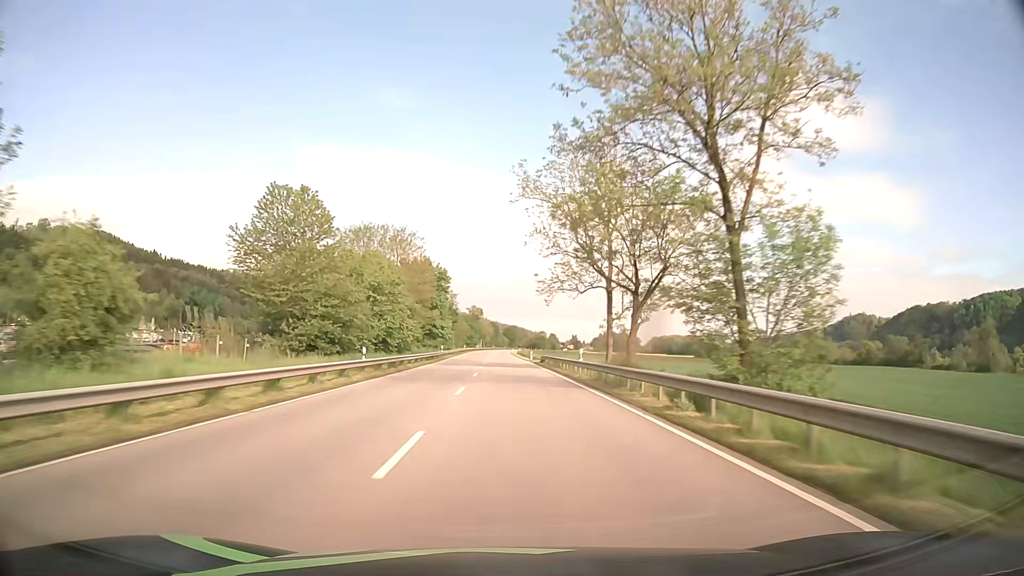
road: primary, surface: asphalt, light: Day
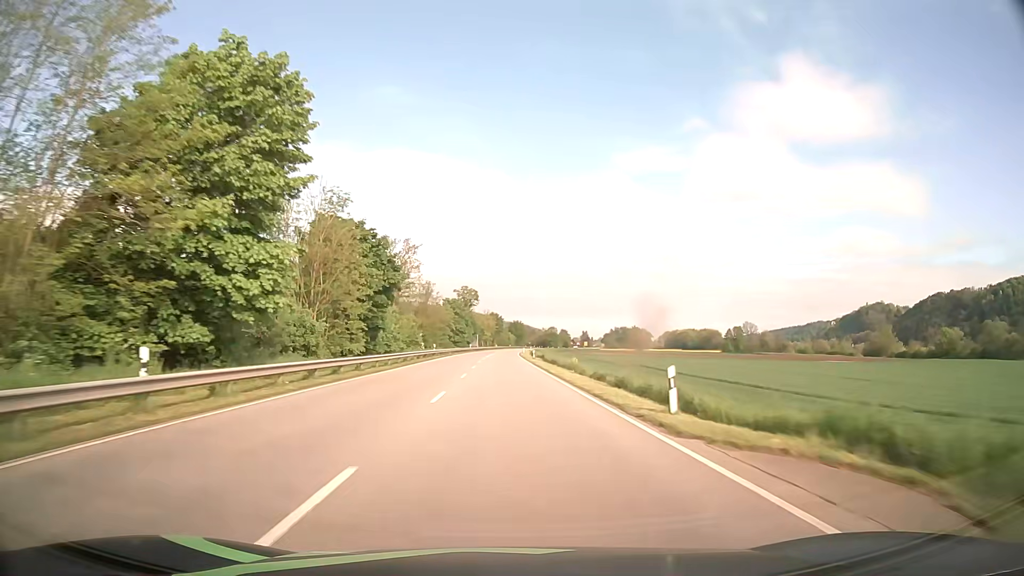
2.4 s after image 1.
(-0.4, +63.3) m; 0°
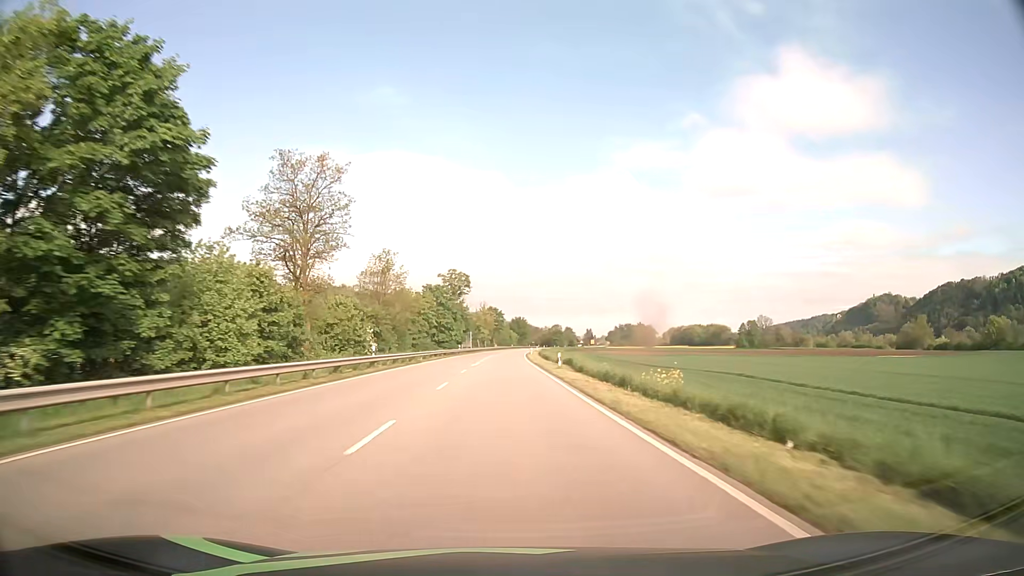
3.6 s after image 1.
(-0.1, +31.7) m; 0°
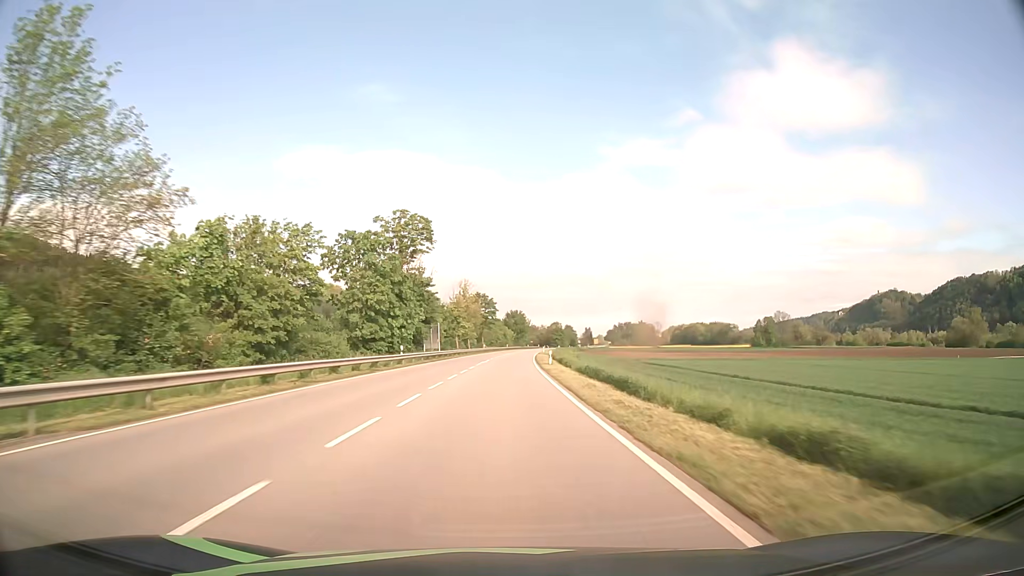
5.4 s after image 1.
(+0.2, +47.5) m; +1°
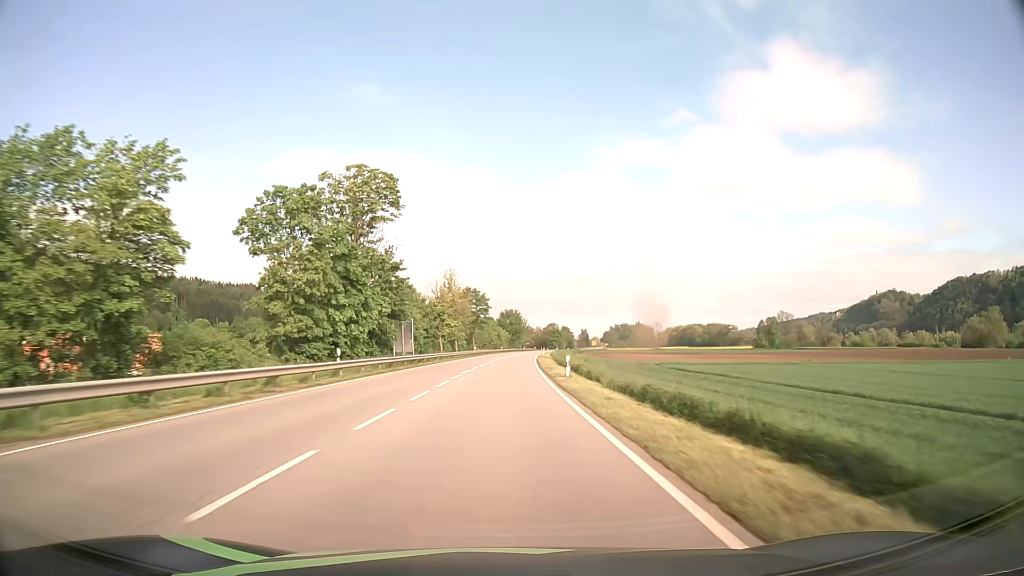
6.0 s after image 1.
(+0.1, +15.8) m; +1°
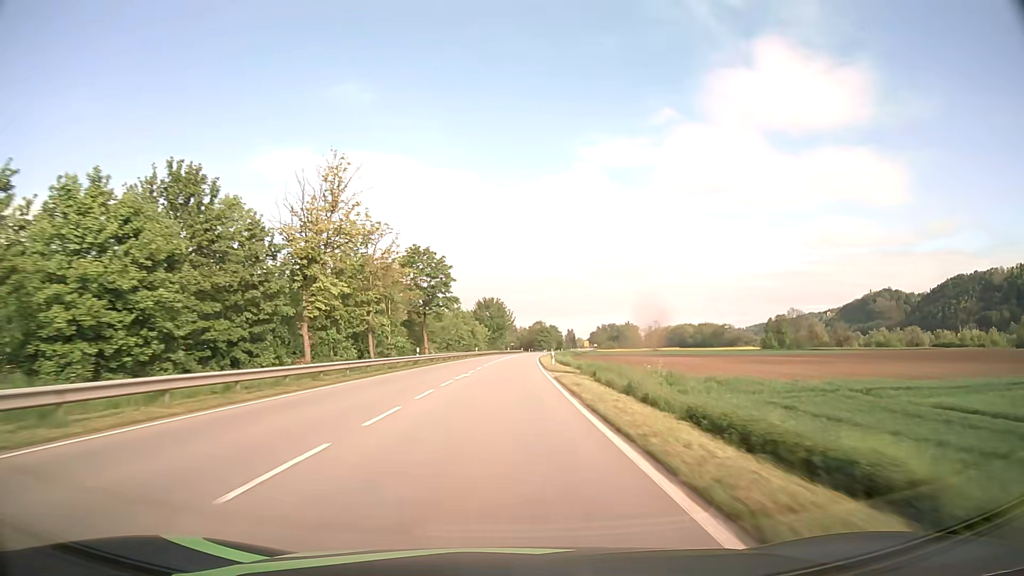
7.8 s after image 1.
(+0.6, +47.5) m; +1°
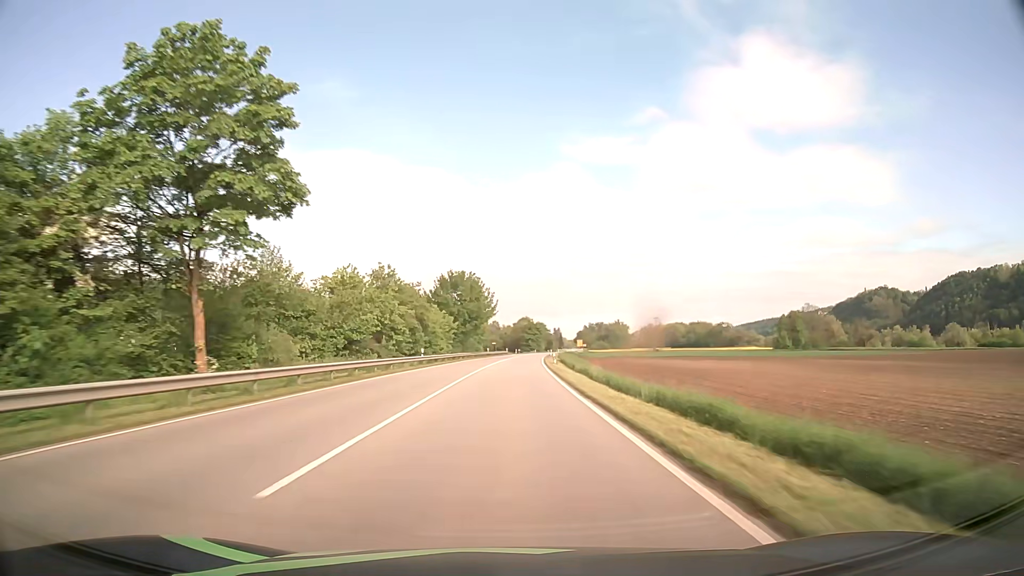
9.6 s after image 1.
(+0.6, +47.4) m; +1°
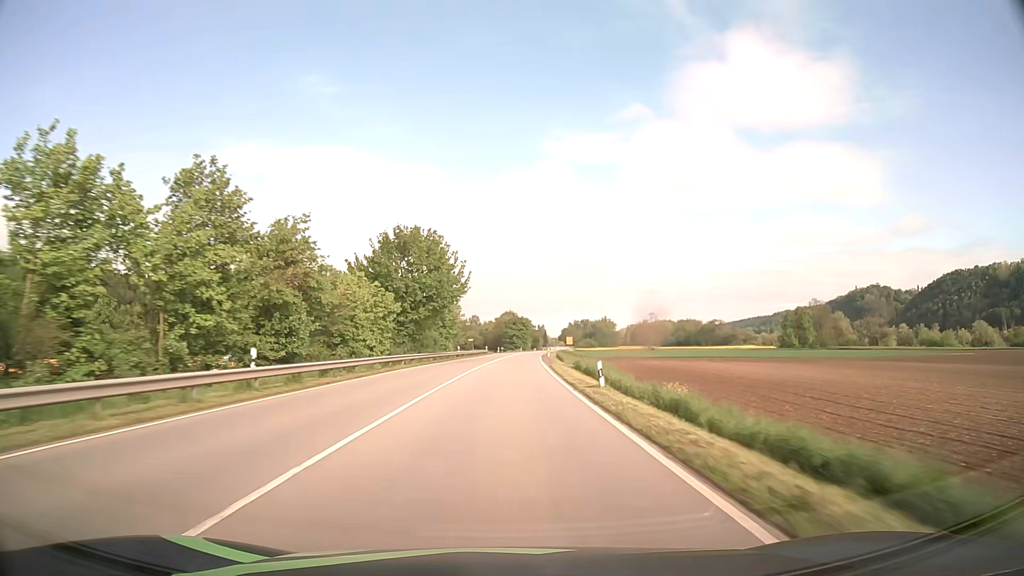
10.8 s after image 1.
(+0.4, +31.6) m; +2°
(0, +10) (0, +20) (0, +30) (+1, +40) (+1, +50) (+1, +60) (+2, +70) (+2, +80) (+3, +90) (+4, +100) m
